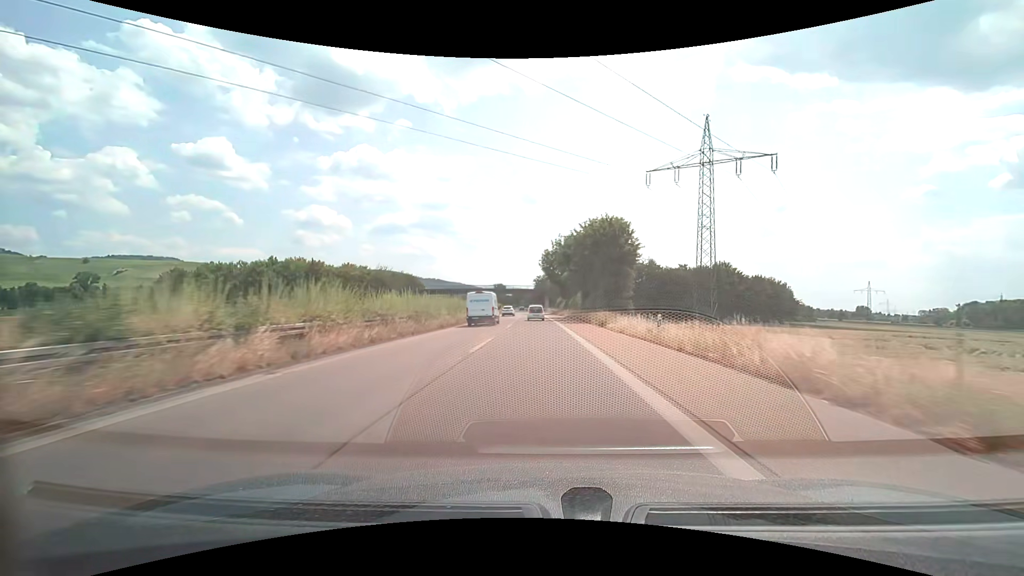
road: trunk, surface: asphalt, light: Day
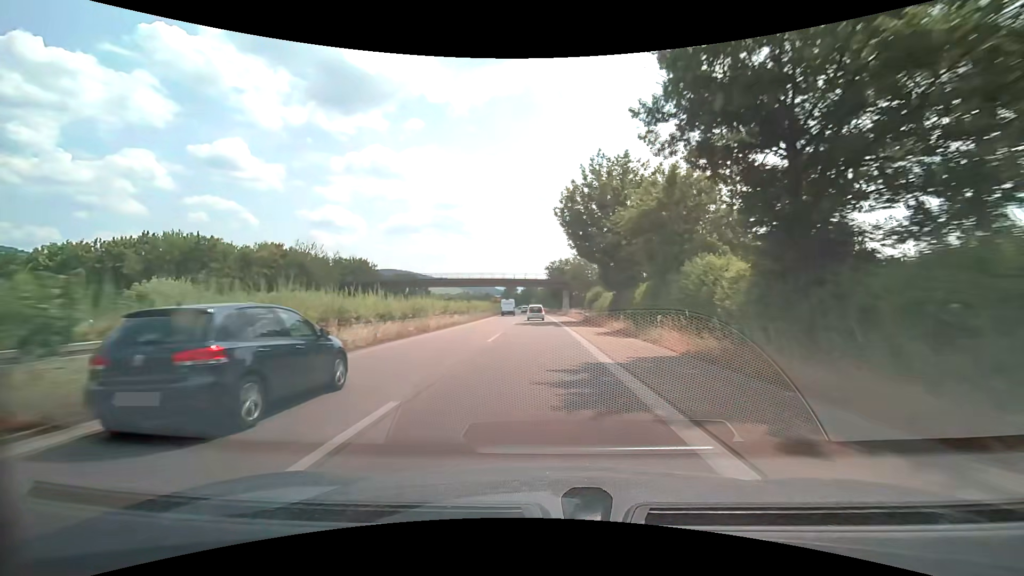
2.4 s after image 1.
(-0.8, +49.8) m; -1°
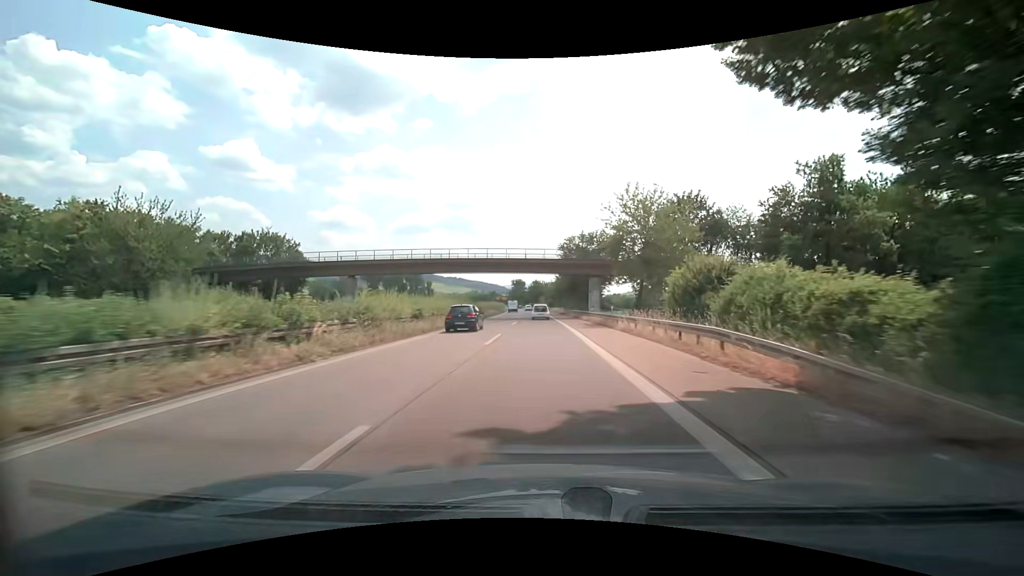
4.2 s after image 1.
(-0.6, +37.3) m; -1°
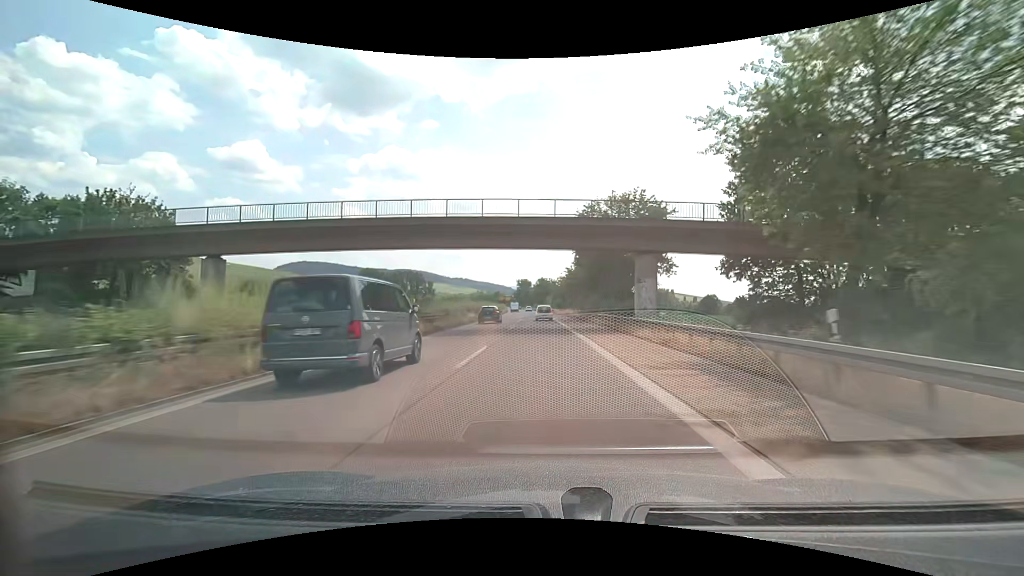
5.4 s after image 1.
(-0.2, +24.8) m; -1°
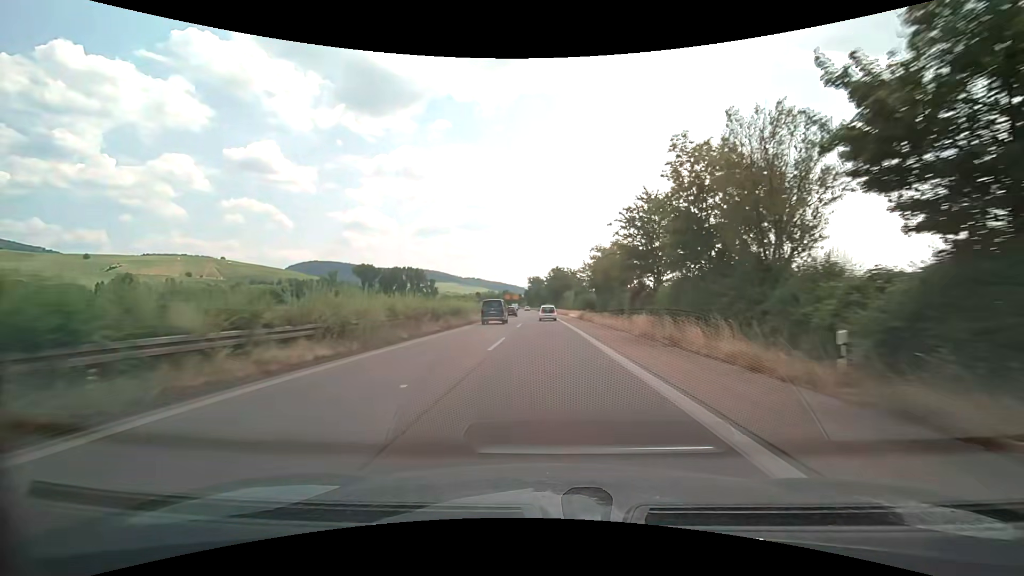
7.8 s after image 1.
(-0.7, +49.6) m; -2°
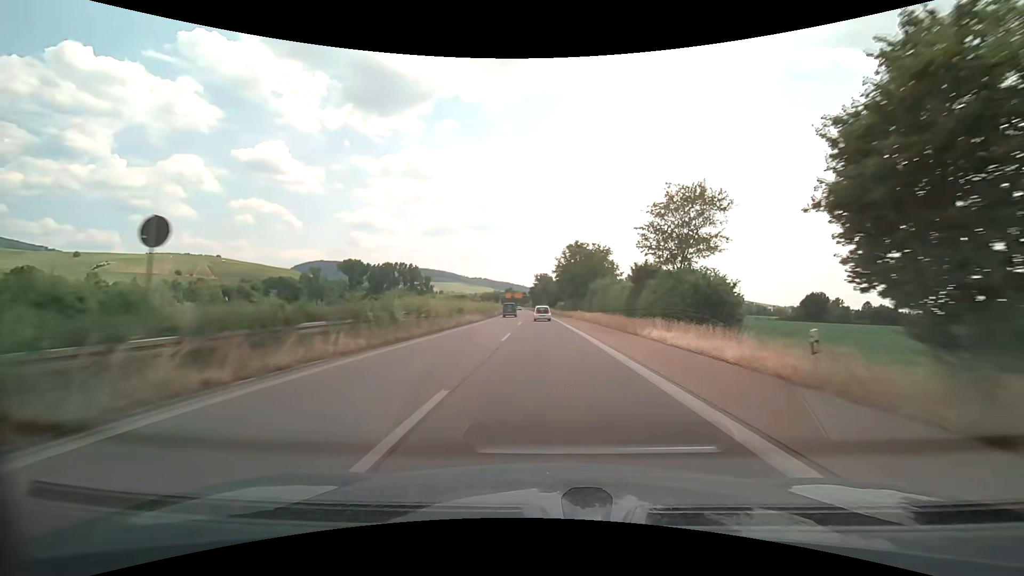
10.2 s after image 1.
(-0.3, +49.6) m; -1°
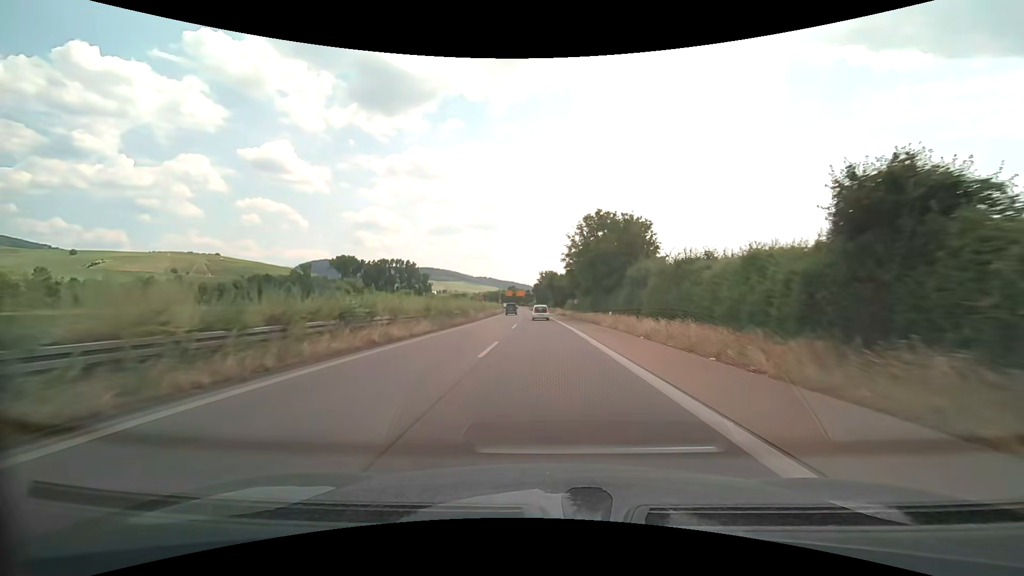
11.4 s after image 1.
(0.0, +24.8) m; 0°
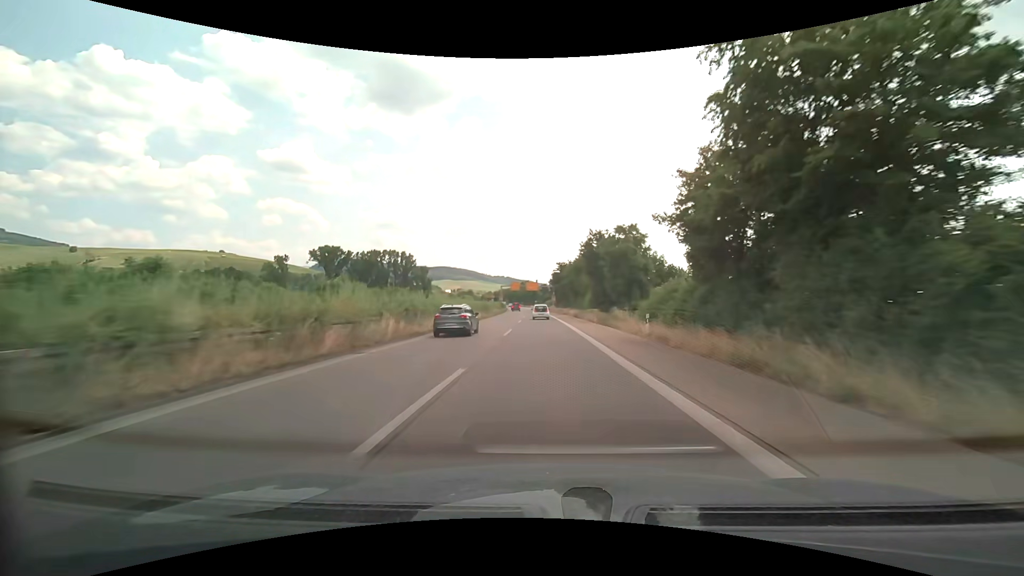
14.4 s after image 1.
(-1.2, +62.4) m; -2°
(0, +10) (0, +20) (0, +30) (0, +40) (-1, +50) (-1, +60) (-1, +70) (-1, +80) (-2, +90) (-2, +100) m
